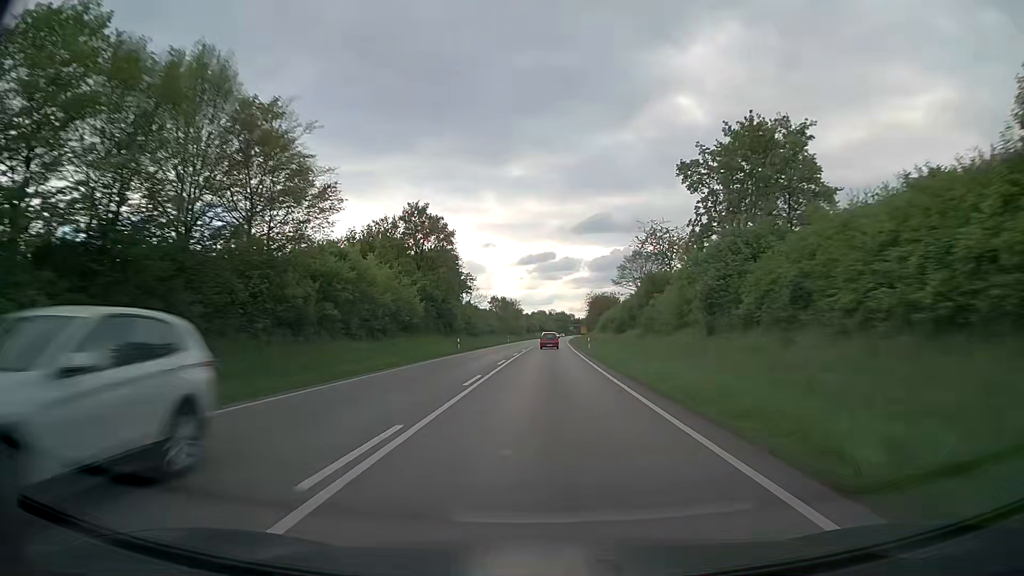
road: trunk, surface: asphalt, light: Day
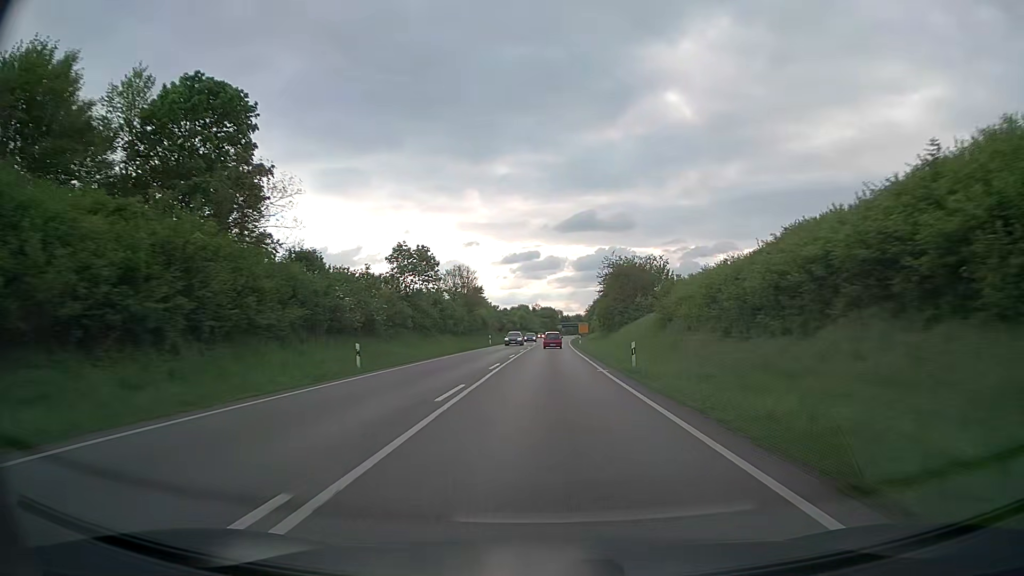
(+0.9, +76.3) m; +1°
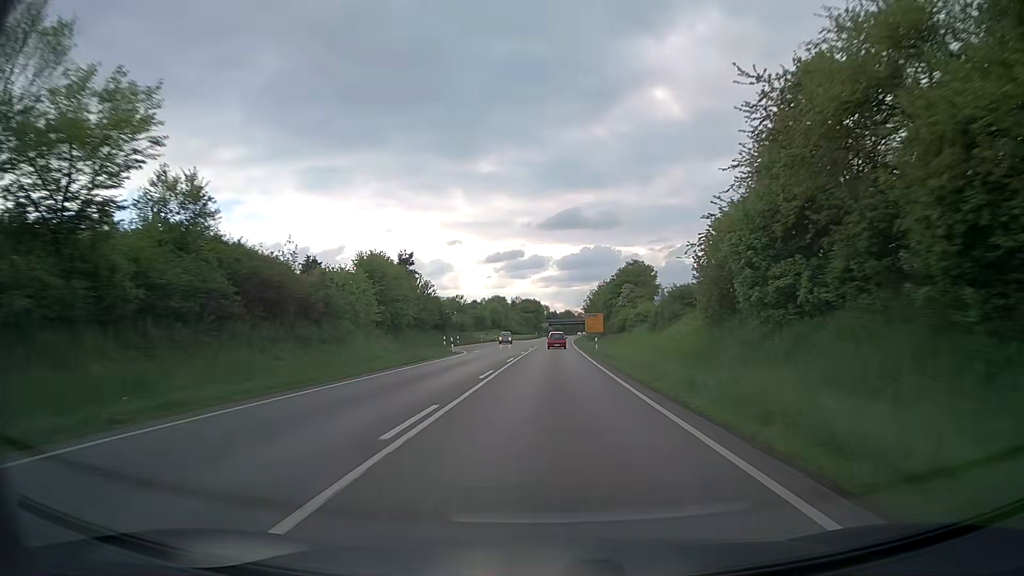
(+1.0, +76.8) m; +1°
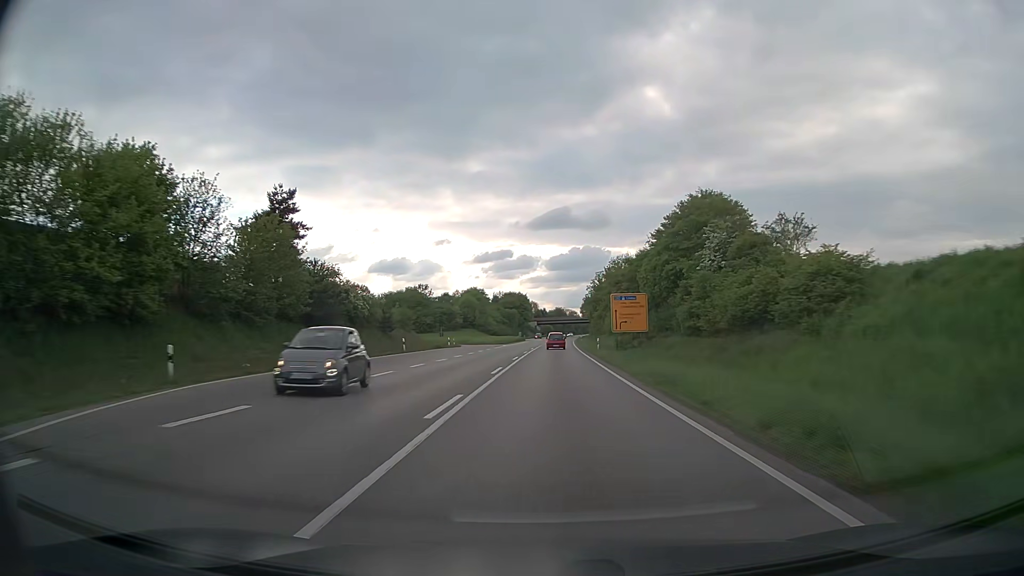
(+0.5, +45.9) m; +1°
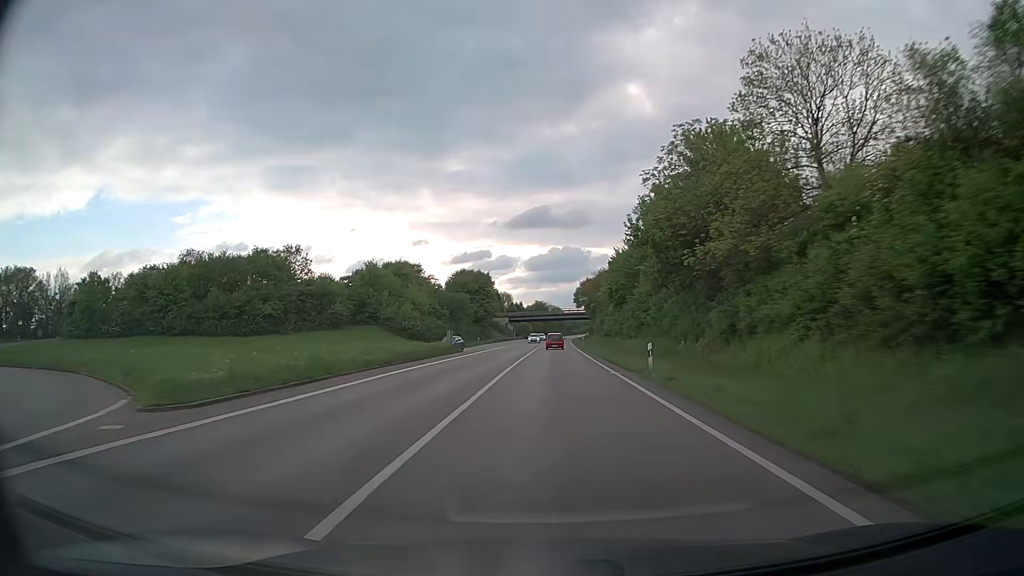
(+1.2, +76.4) m; +2°
